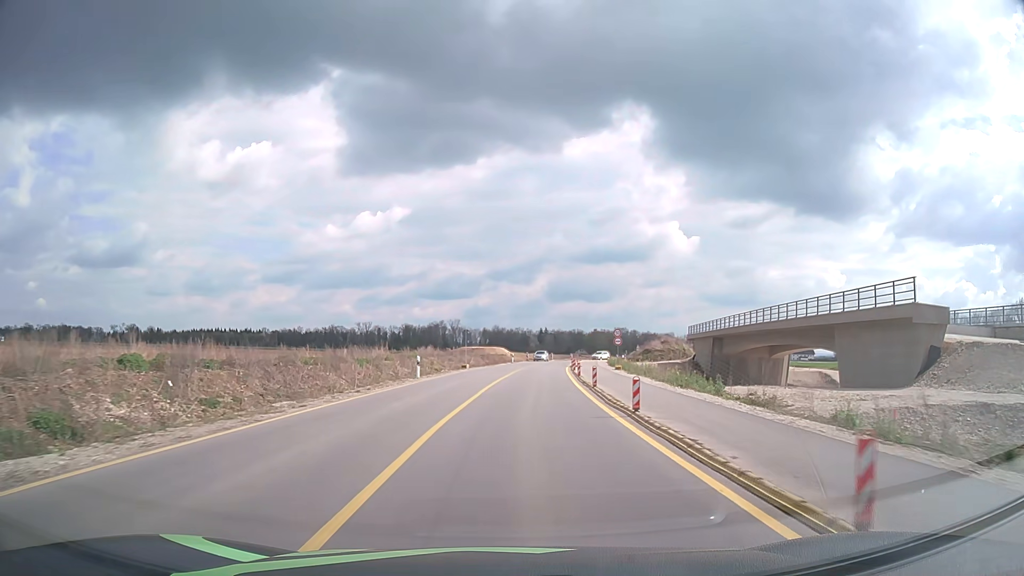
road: tertiary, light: Day
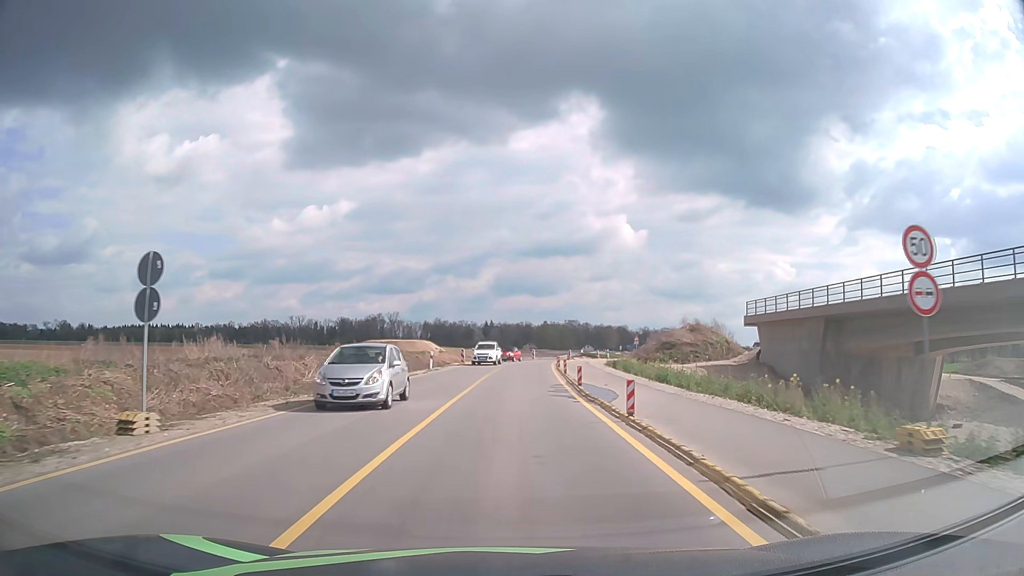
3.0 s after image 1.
(+2.0, +41.5) m; +5°
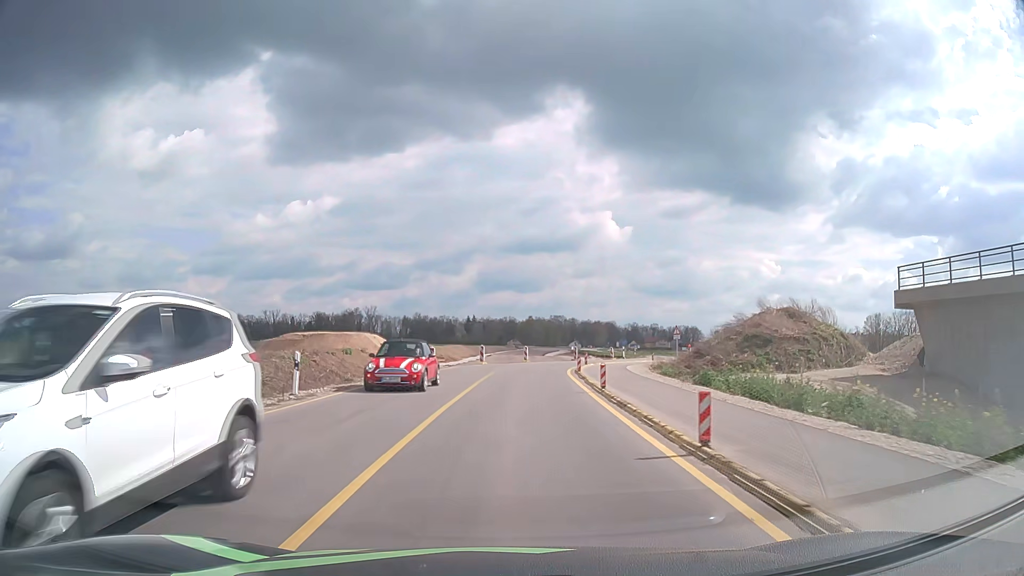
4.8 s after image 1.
(+0.3, +24.6) m; +1°
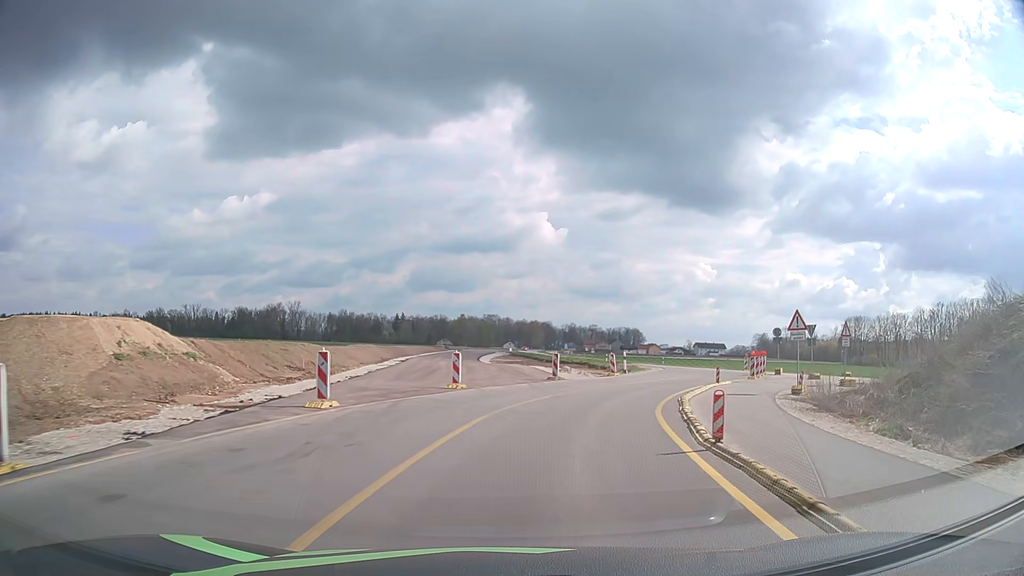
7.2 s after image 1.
(+0.7, +30.1) m; +5°
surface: asphalt
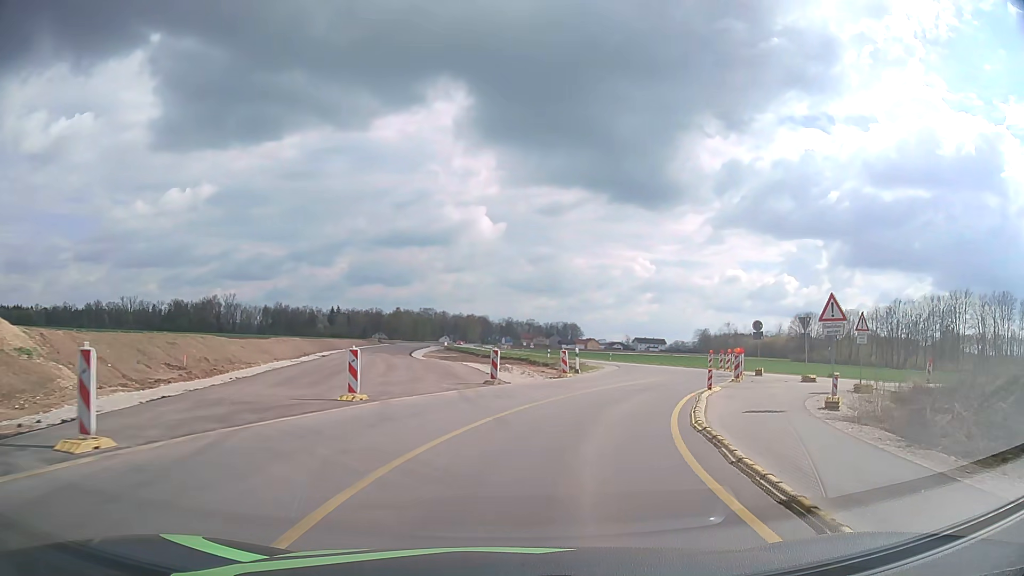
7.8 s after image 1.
(+0.3, +7.0) m; +5°
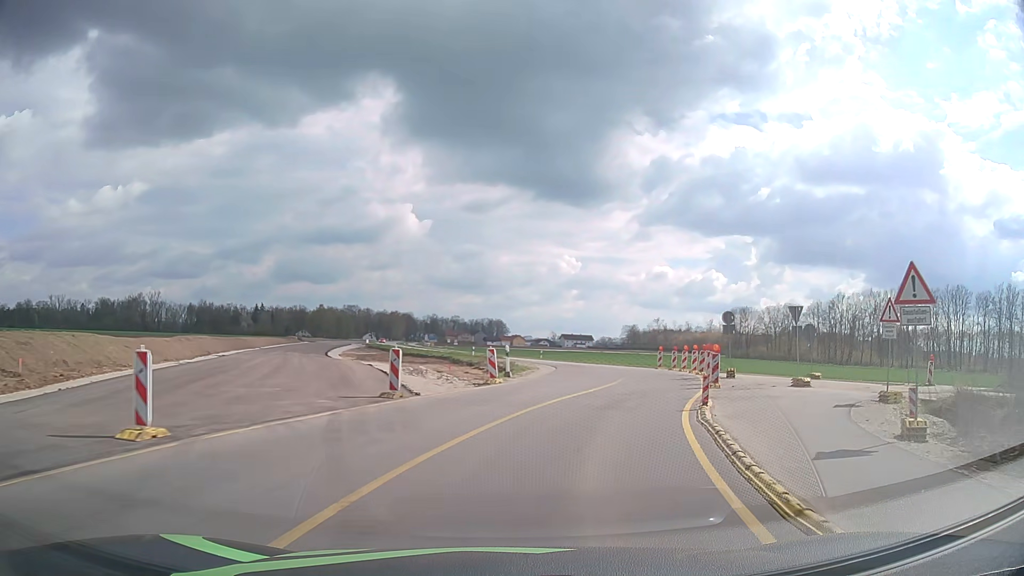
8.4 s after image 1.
(+0.4, +6.8) m; +6°
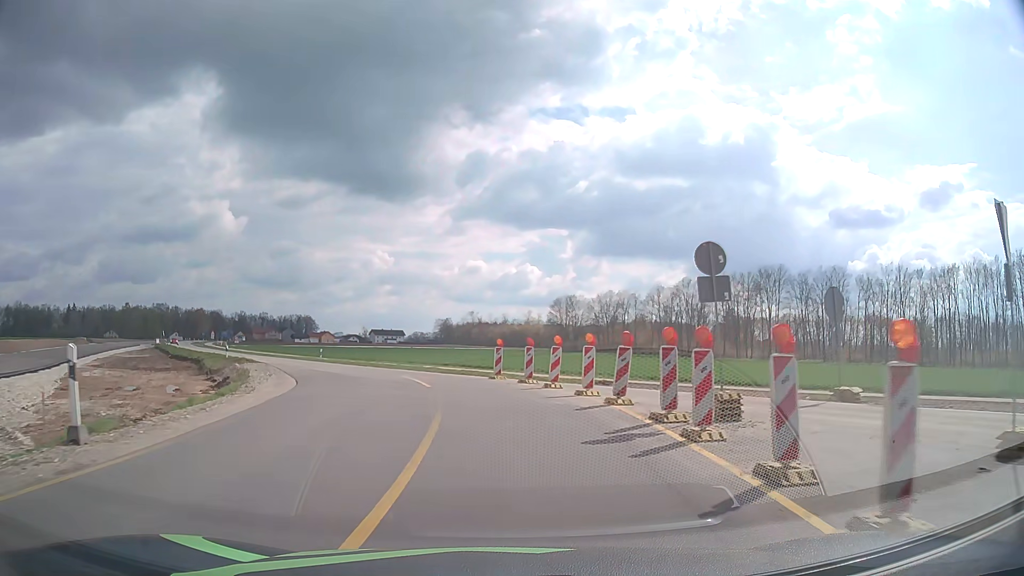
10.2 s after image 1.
(+3.2, +19.6) m; +16°
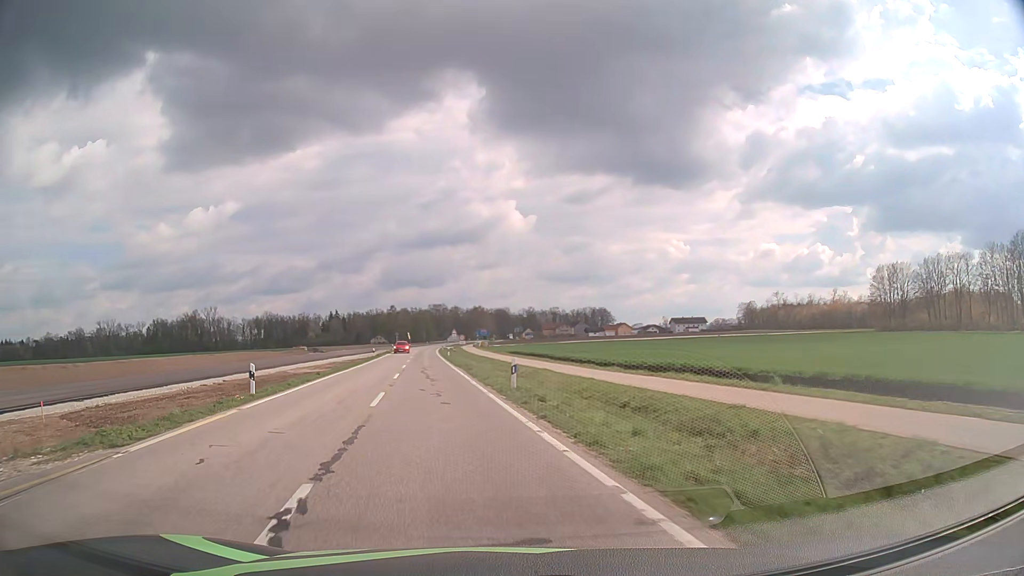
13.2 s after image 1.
(-4.8, +32.1) m; -23°
(-1, +10) (-3, +20) (-4, +30) (-6, +40) (-7, +49) (-9, +59) (-11, +69) (-12, +79) (-14, +89) (-15, +99) m
